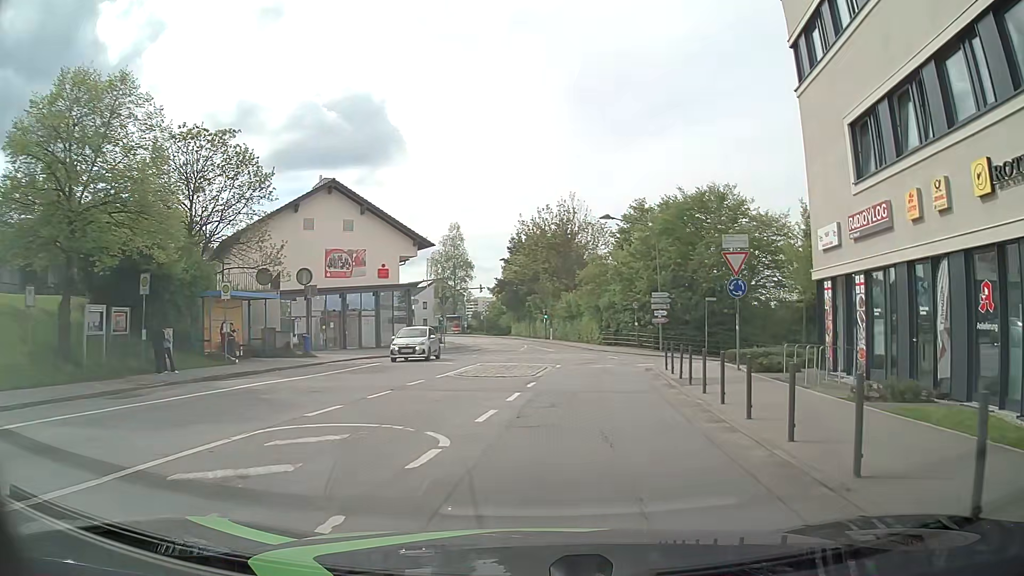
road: unclassified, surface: asphalt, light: Day
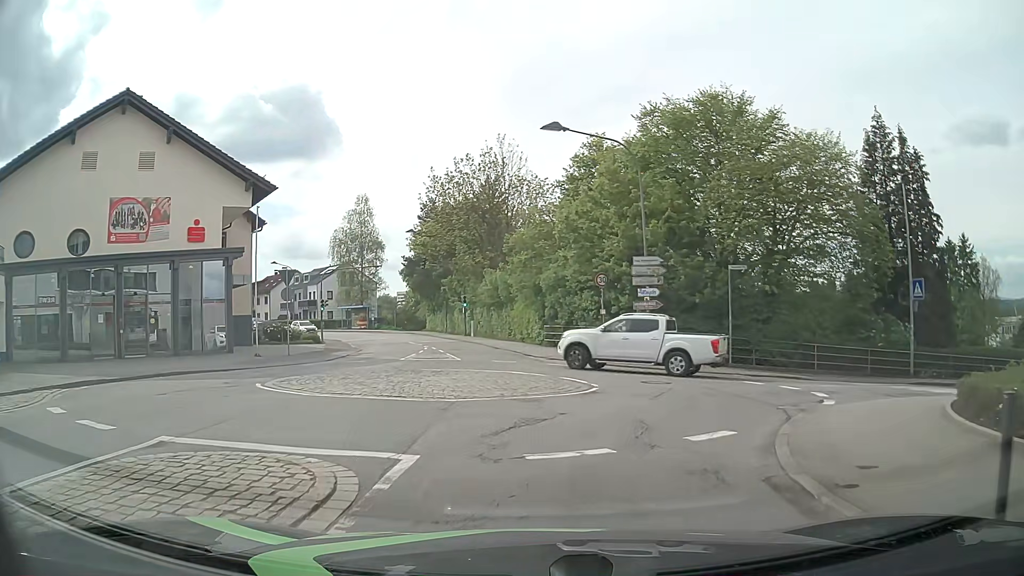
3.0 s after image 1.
(+1.4, +18.8) m; +6°
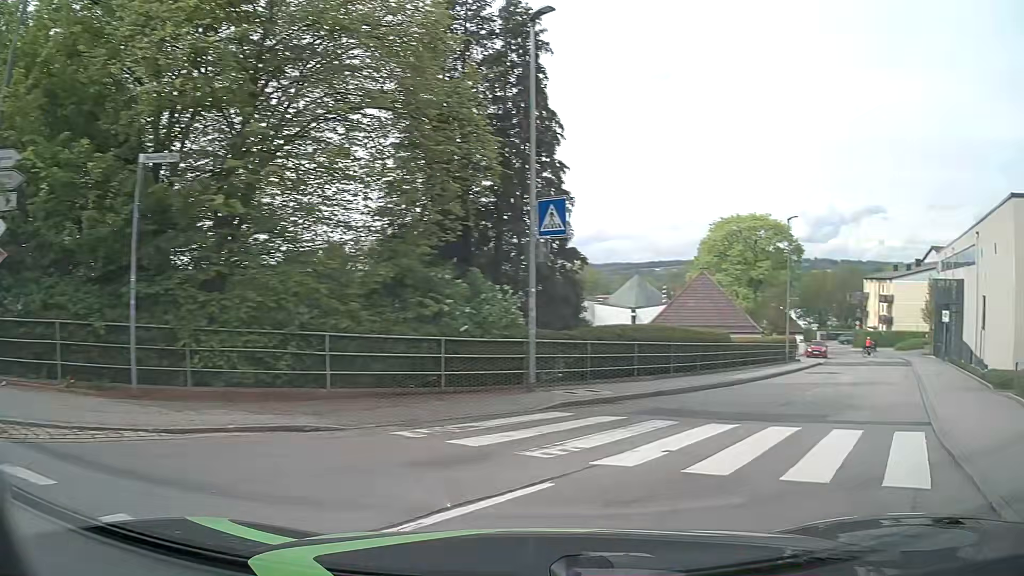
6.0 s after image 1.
(+3.8, +14.2) m; +44°
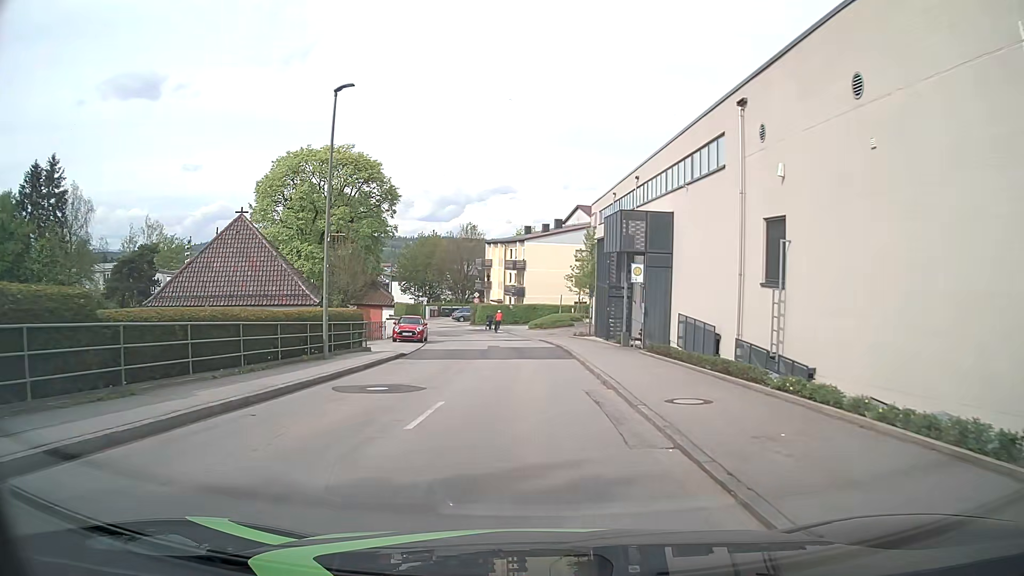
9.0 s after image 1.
(+8.3, +16.8) m; +33°
(0, +10) (0, +20) (-1, +30) (-2, +40) (-3, +50) (-6, +59) (-9, +69) (-12, +78) (-16, +88) (-20, +97) m
